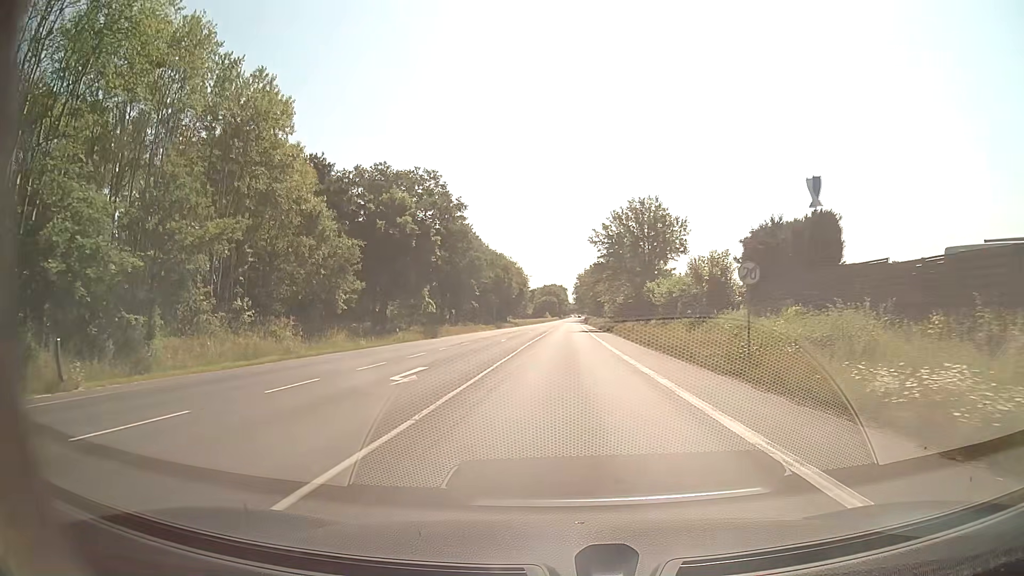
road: secondary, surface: asphalt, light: Day
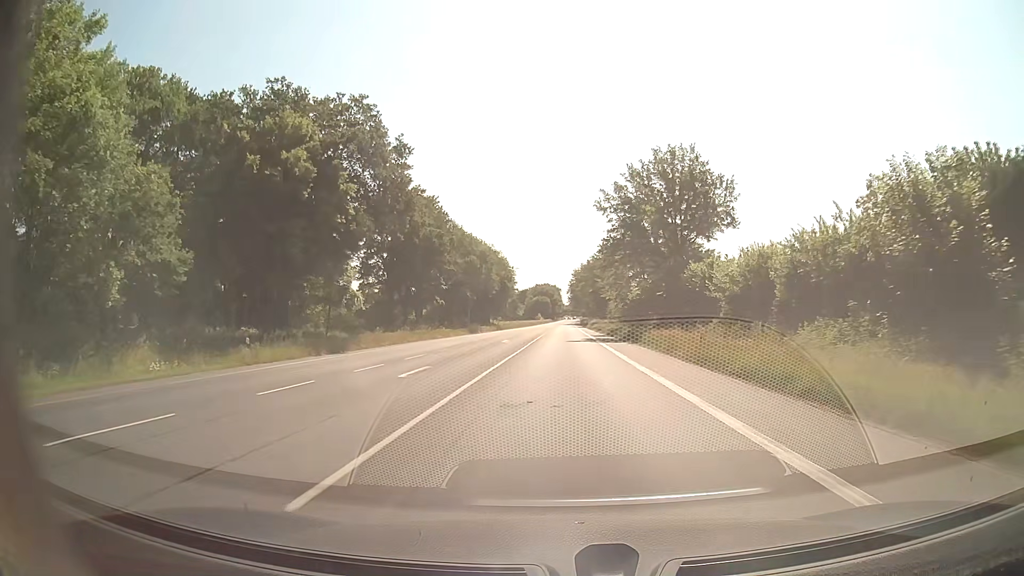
(+0.1, +24.8) m; +1°
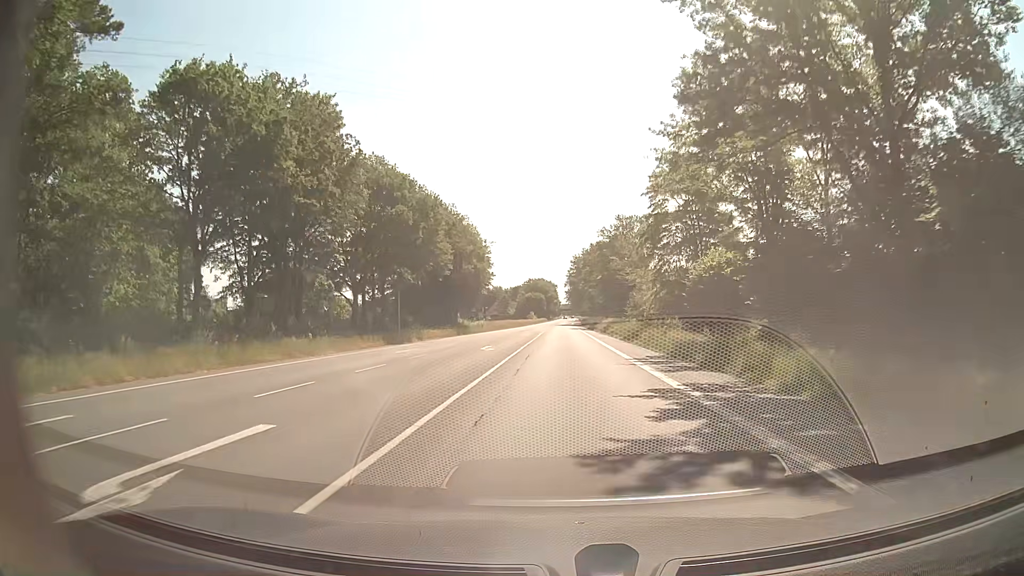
(0.0, +36.6) m; 0°
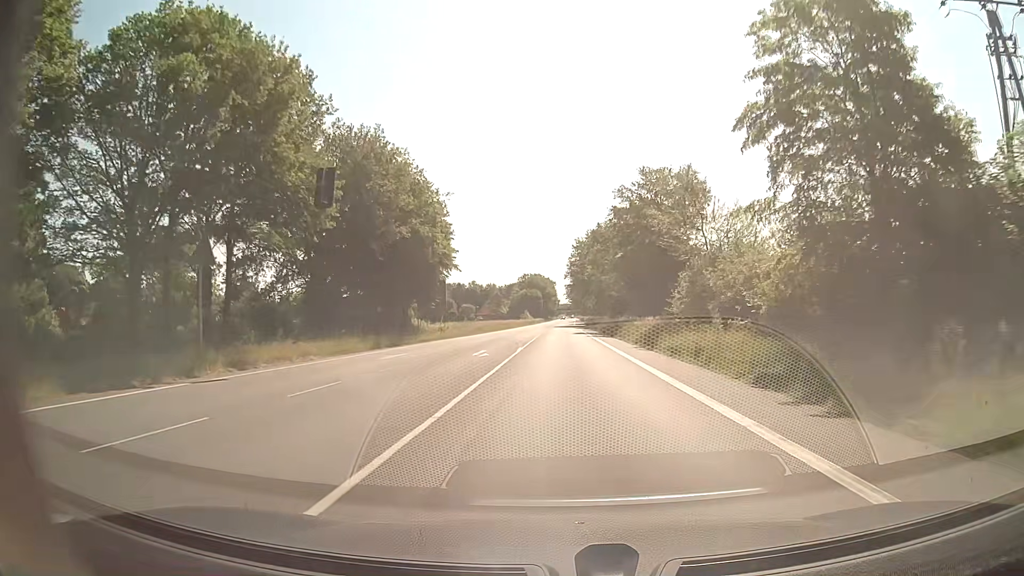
(-0.1, +29.4) m; +1°
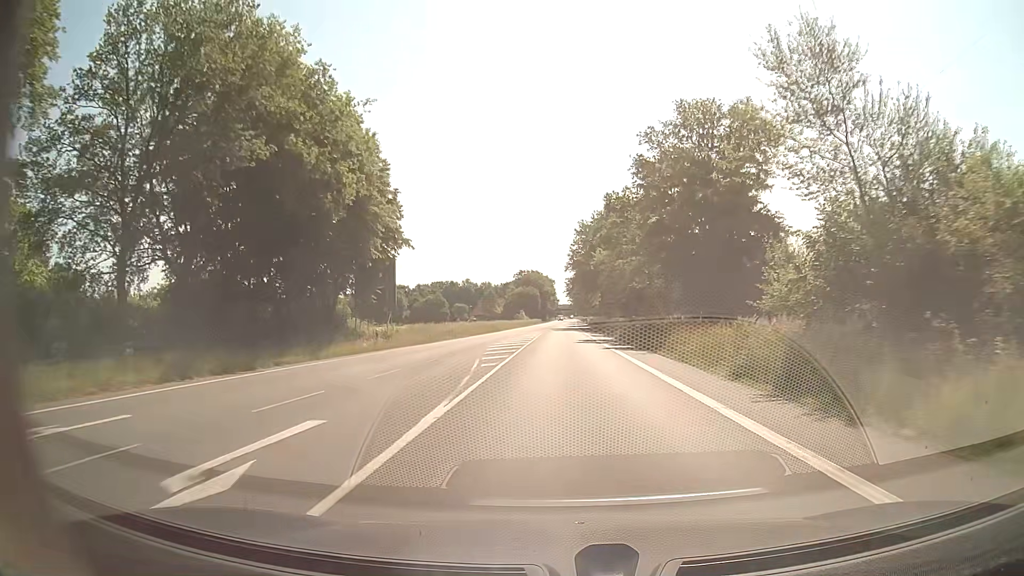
(-0.2, +20.3) m; 0°
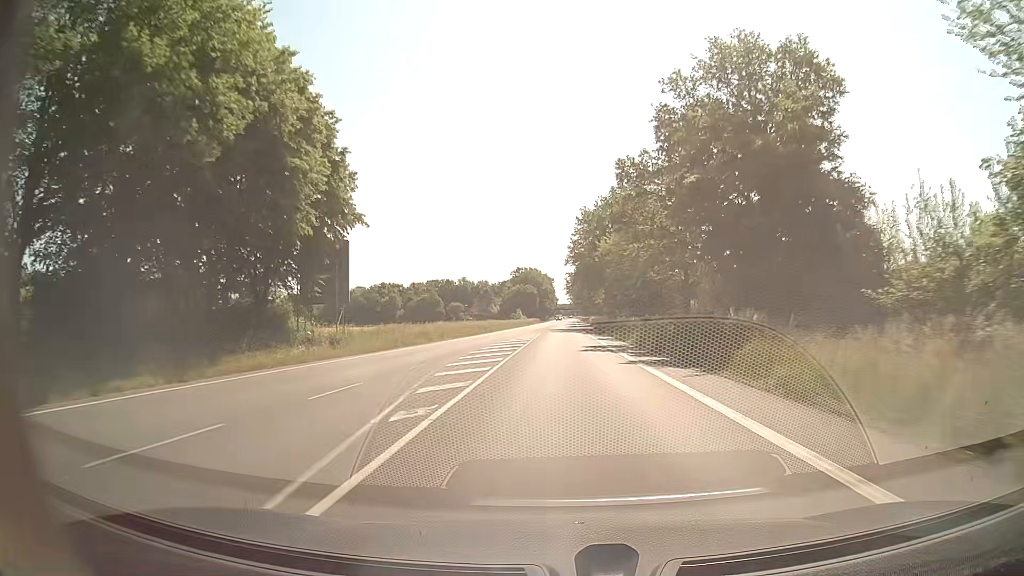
(0.0, +10.4) m; 0°
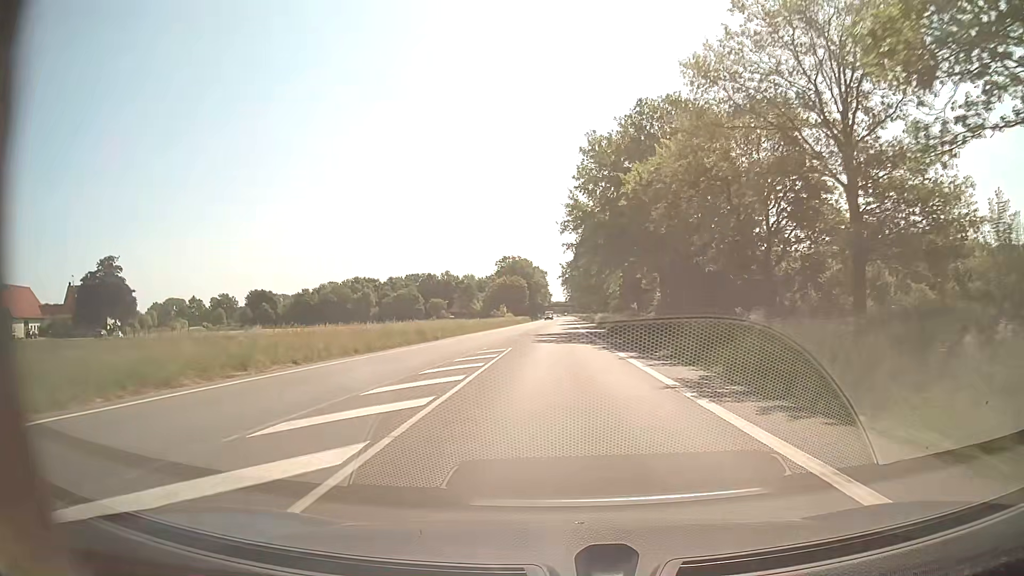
(0.0, +31.8) m; +1°
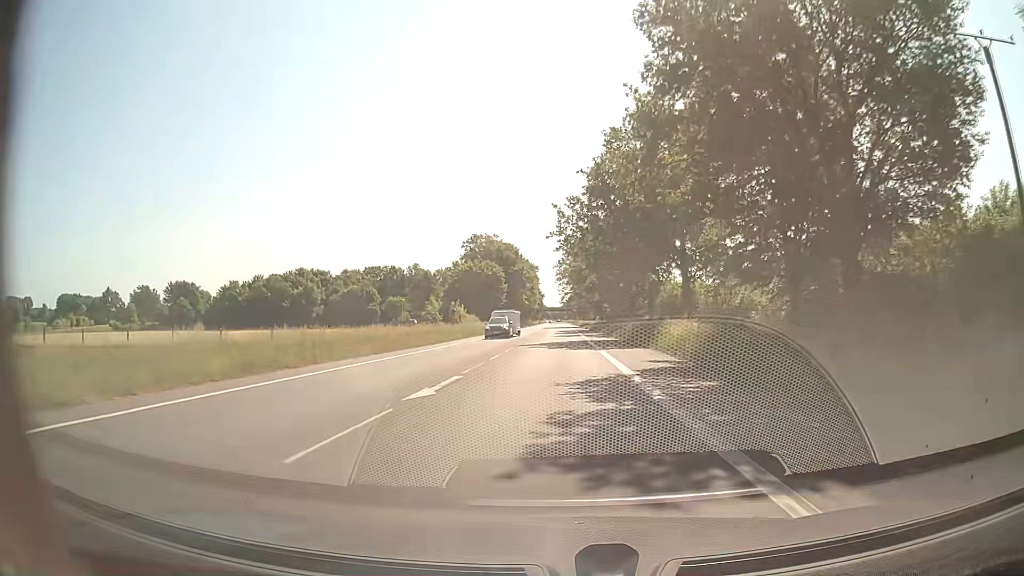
(0.0, +55.4) m; 0°
(0, +10) (0, +20) (0, +30) (0, +40) (0, +50) (0, +60) (0, +70) (0, +80) (0, +90) (0, +100) m
